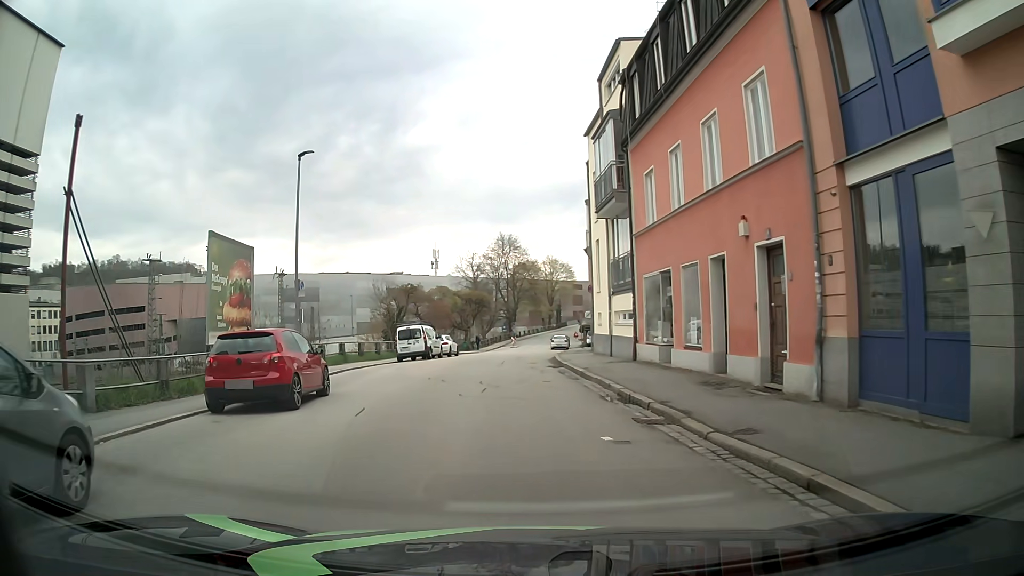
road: residential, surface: asphalt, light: Day
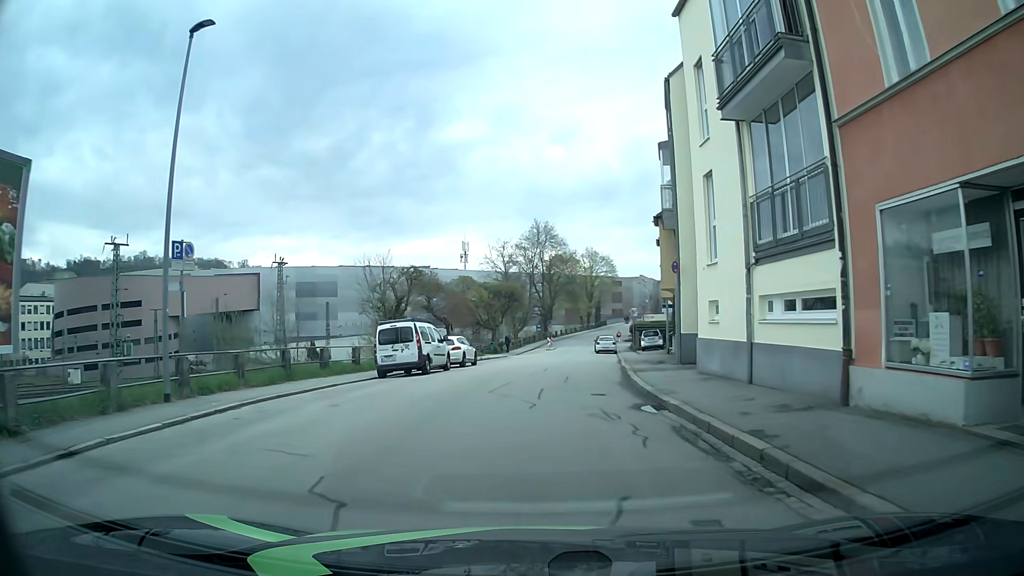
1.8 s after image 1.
(-1.0, +12.2) m; -4°
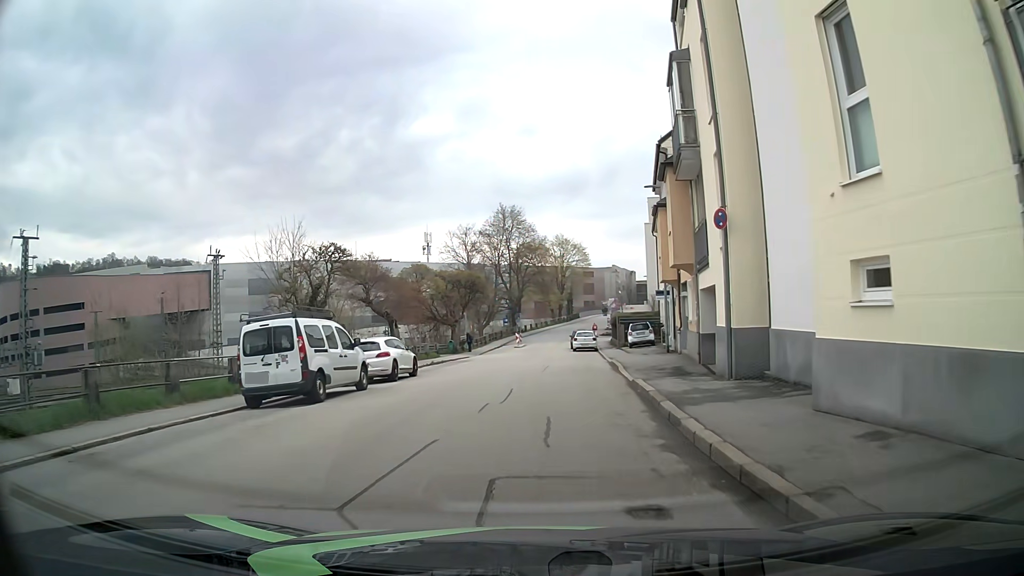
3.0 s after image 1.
(+0.1, +8.7) m; +4°
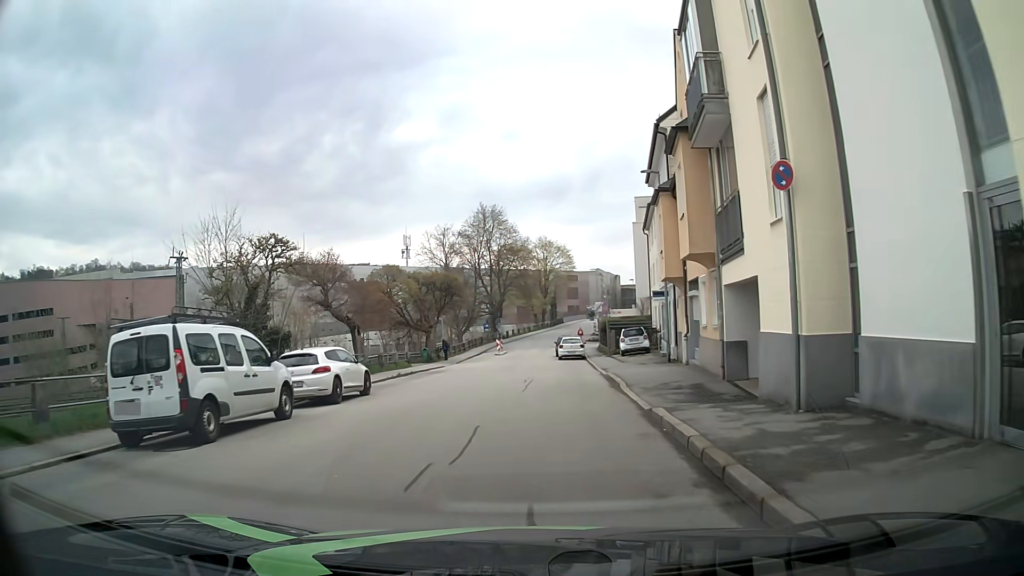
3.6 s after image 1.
(-0.1, +4.4) m; -1°
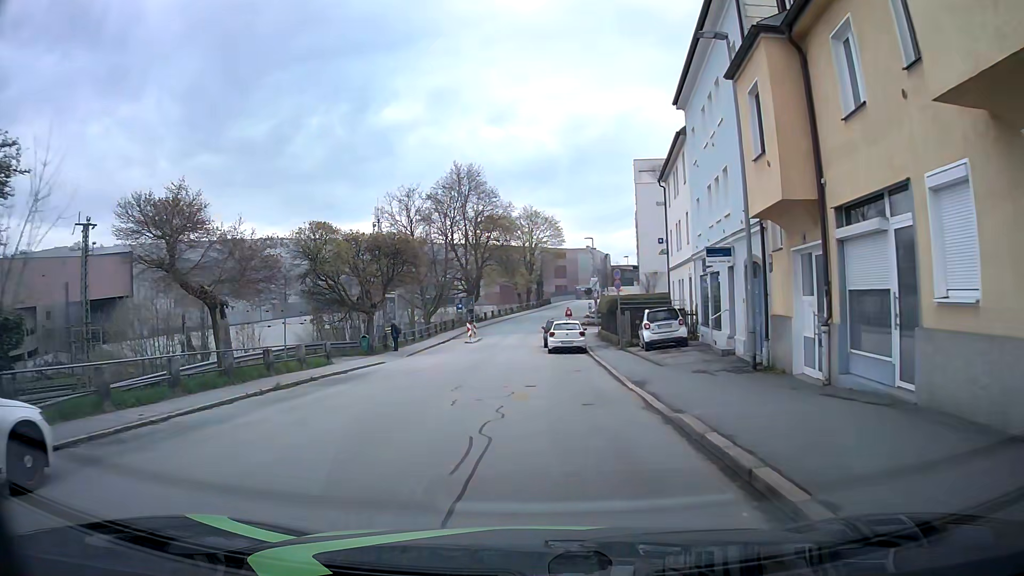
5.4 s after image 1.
(+0.8, +13.1) m; +3°
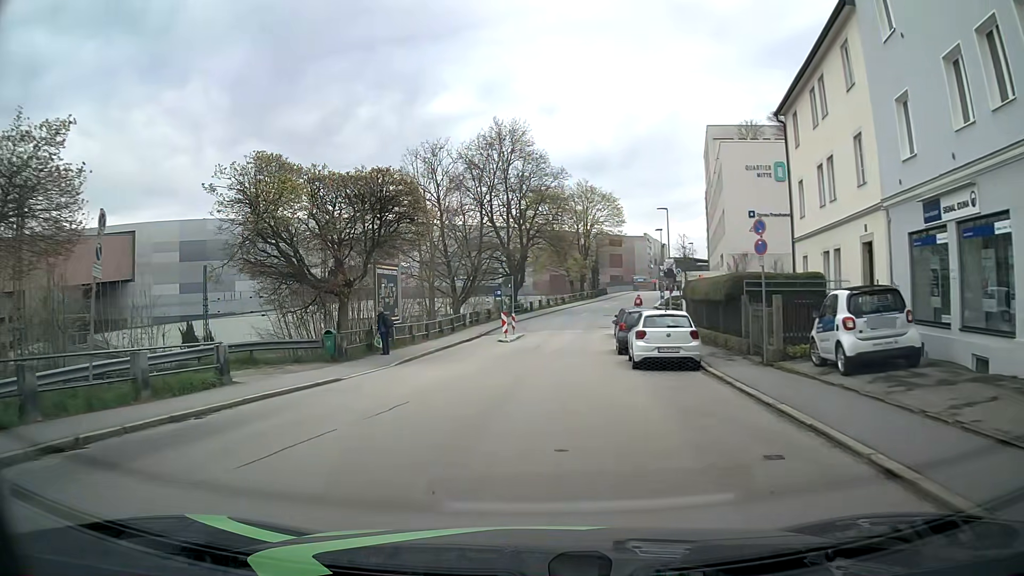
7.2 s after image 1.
(-0.4, +13.3) m; -5°
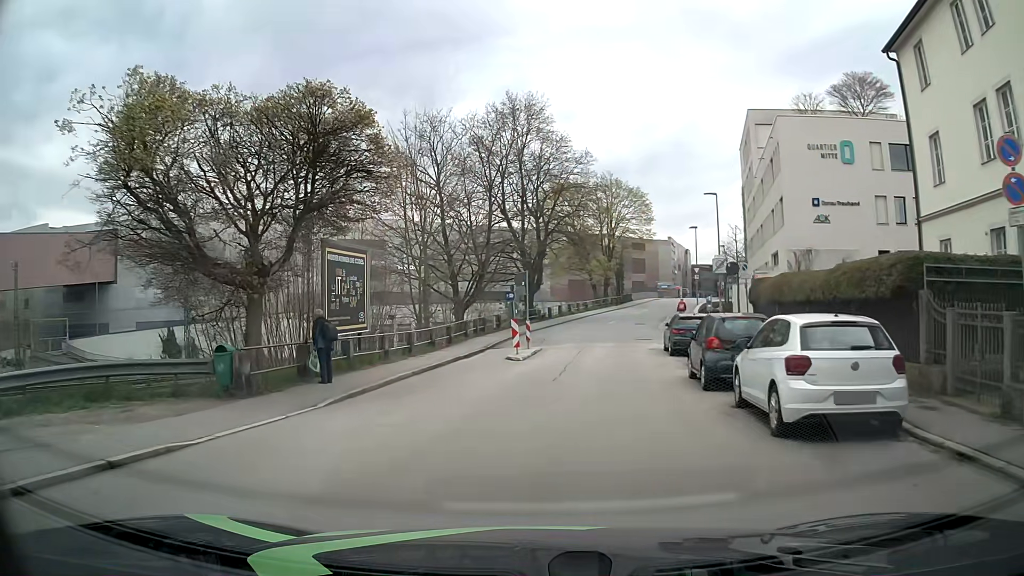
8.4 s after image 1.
(+0.1, +9.0) m; +1°
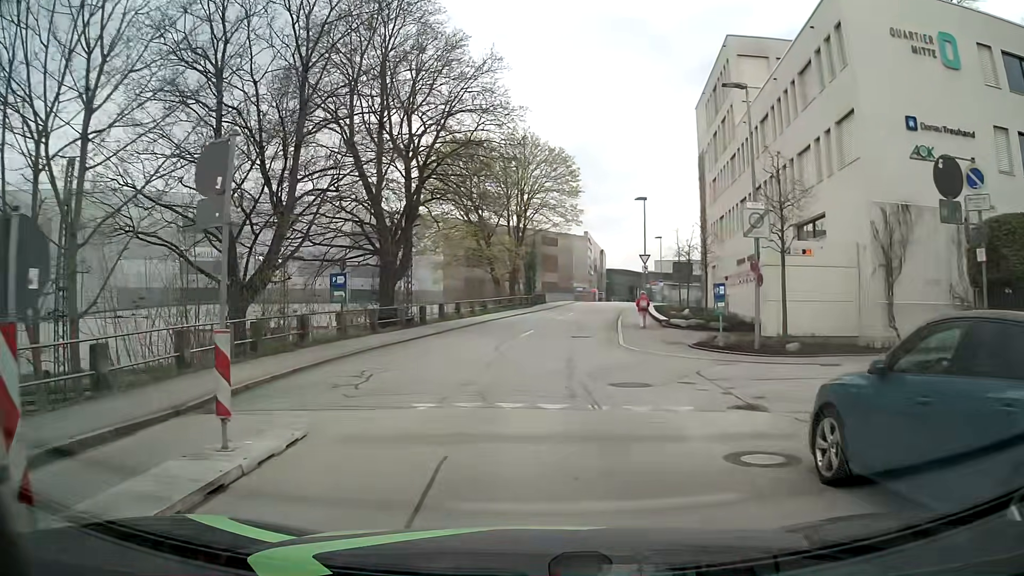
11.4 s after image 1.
(+1.0, +20.1) m; +7°
(0, +10) (0, +20) (+1, +30) (+3, +40) (+4, +50) (+6, +59) (+13, +67) (+22, +71) (+30, +77) (+35, +86) m
